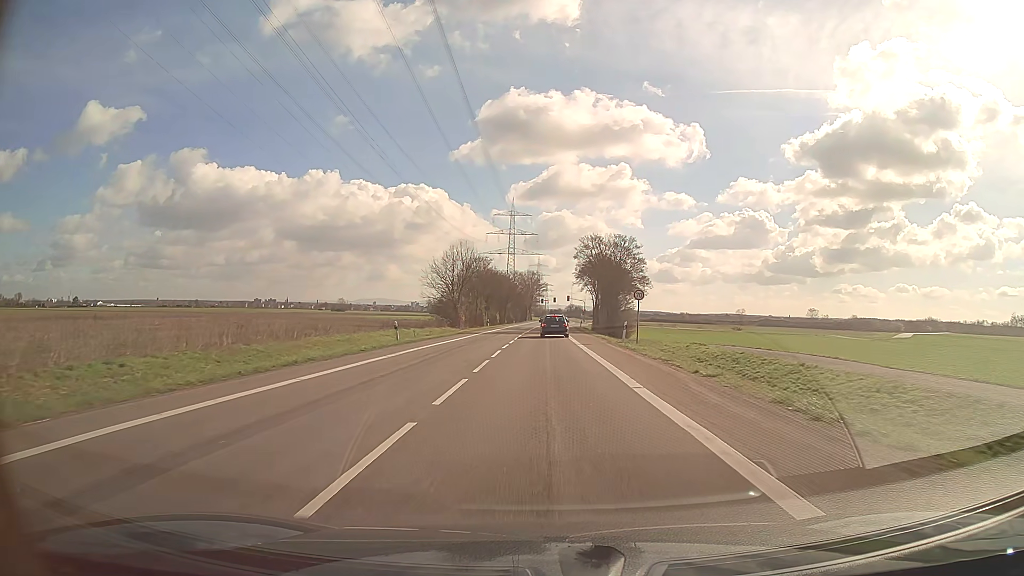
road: secondary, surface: asphalt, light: Day
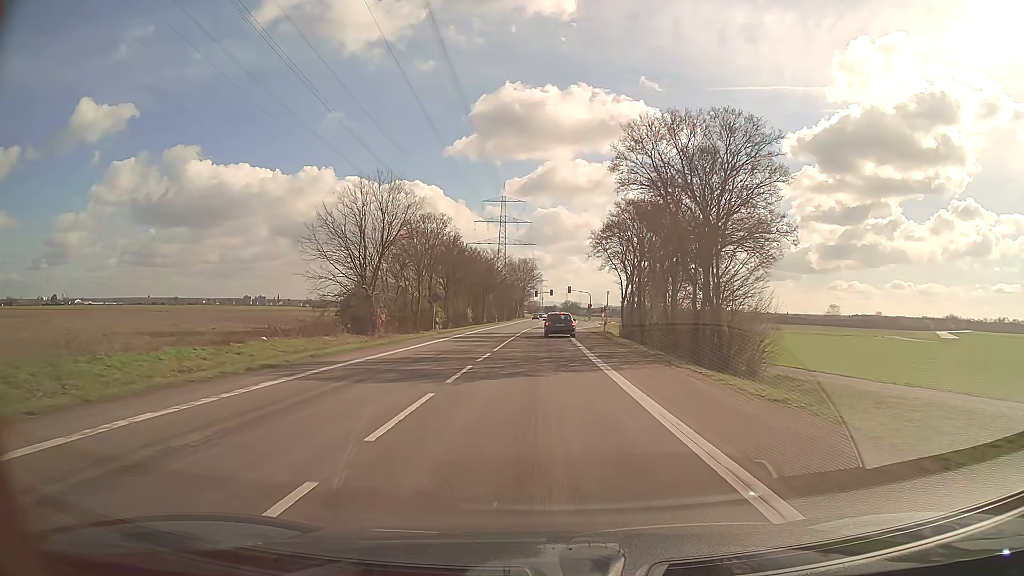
(+0.1, +38.5) m; 0°
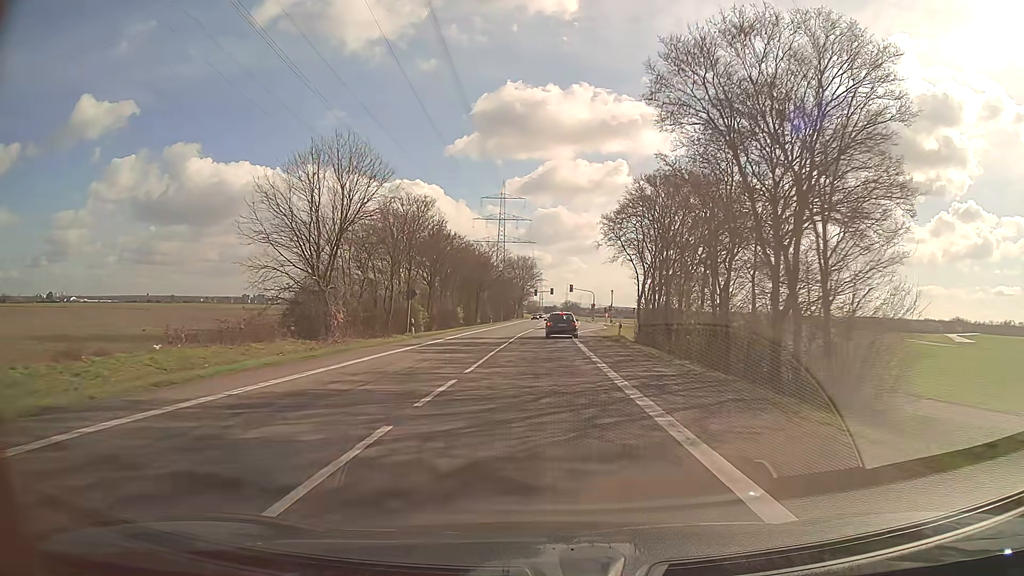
(0.0, +9.1) m; 0°
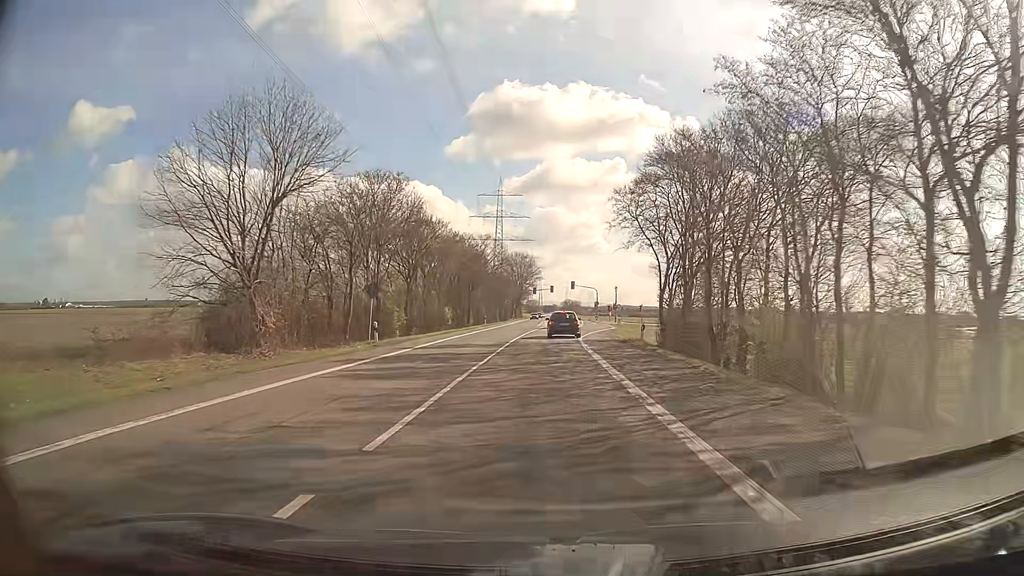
(0.0, +8.7) m; 0°
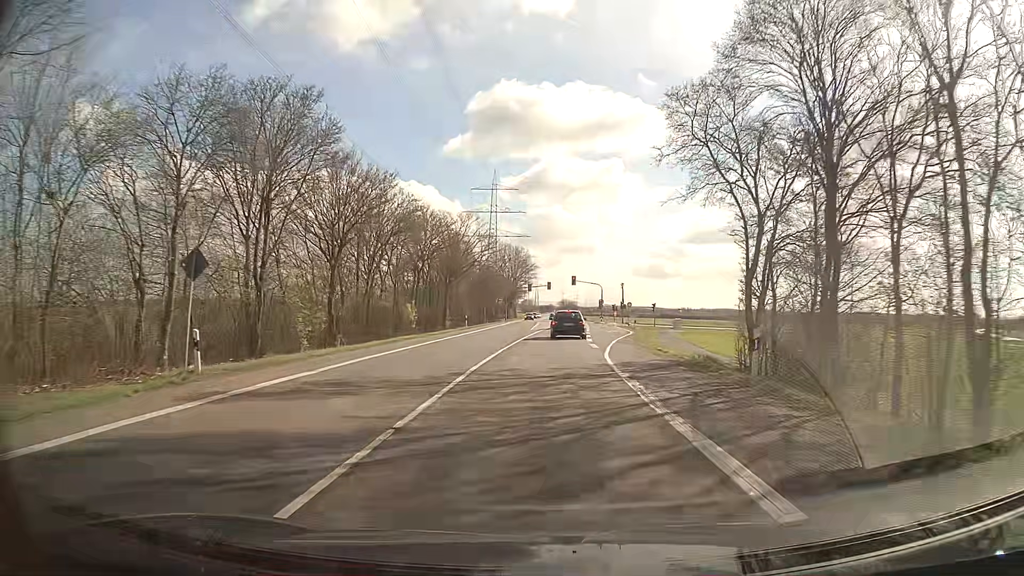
(0.0, +16.2) m; 0°
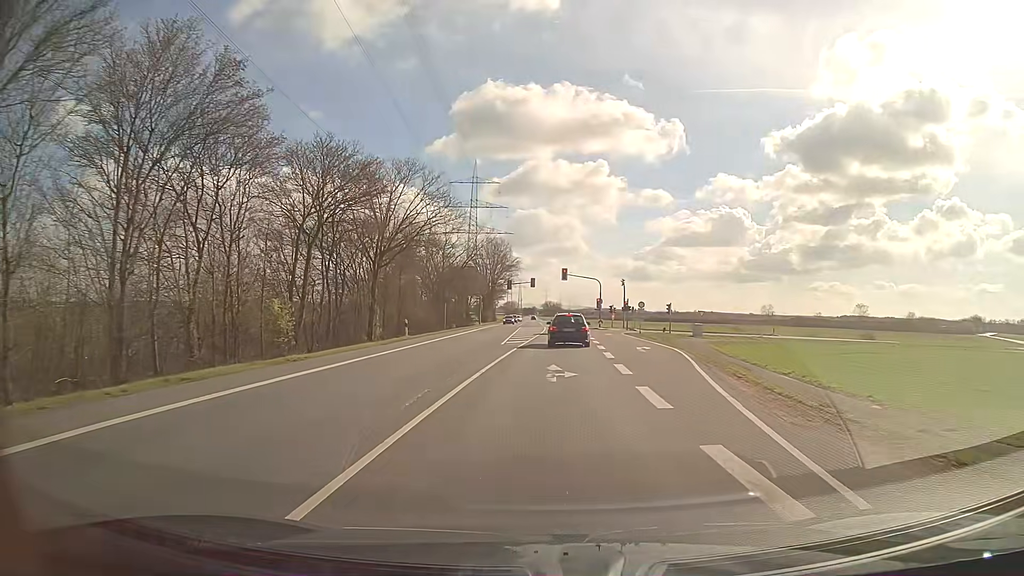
(+0.1, +21.8) m; +2°
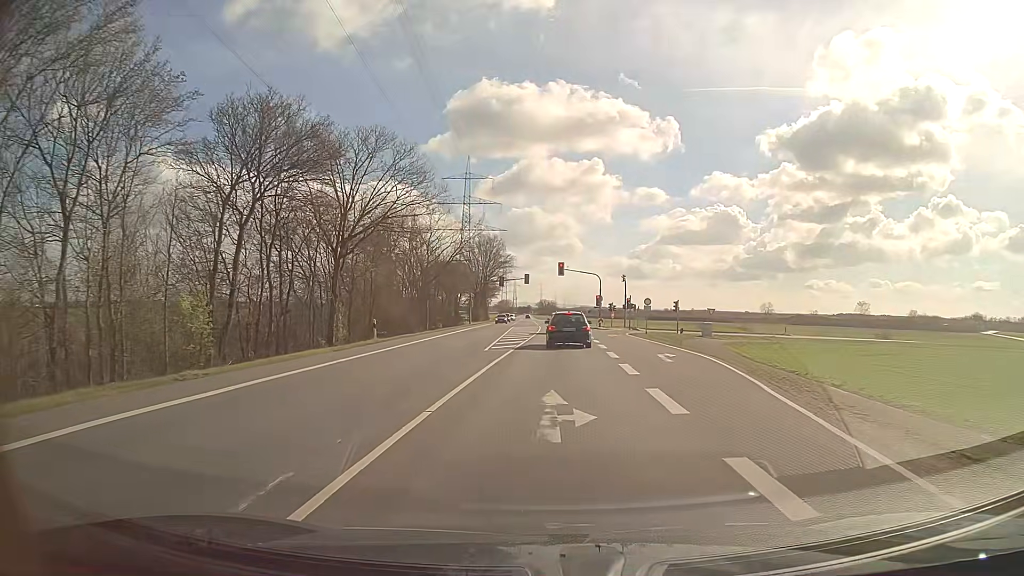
(0.0, +6.6) m; 0°
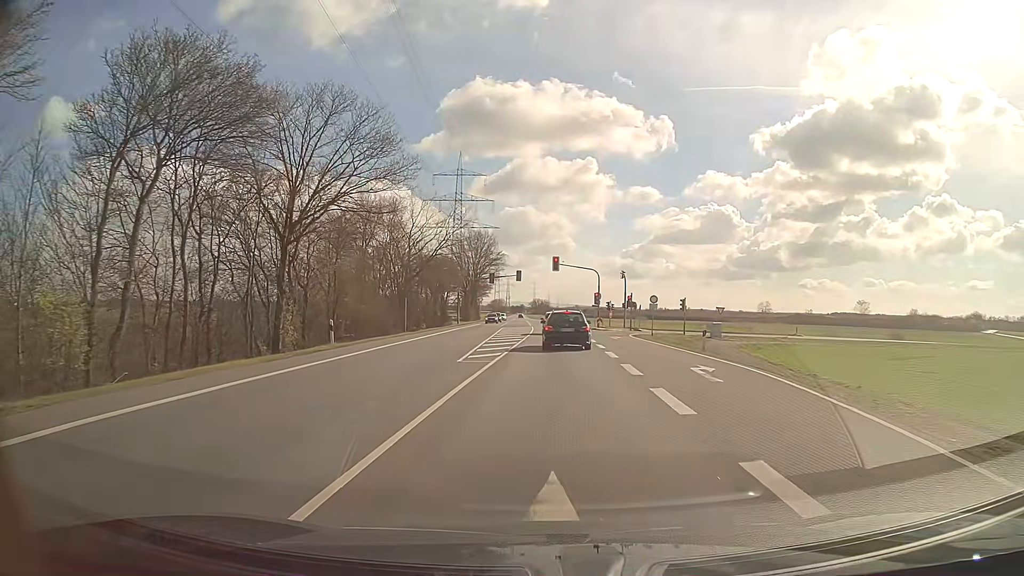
(0.0, +6.2) m; +1°
